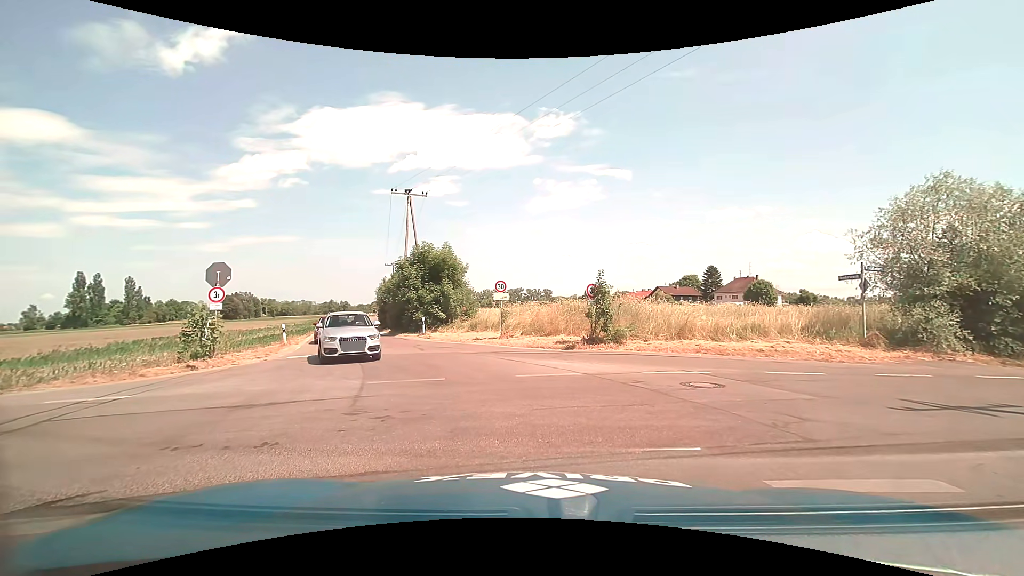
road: unclassified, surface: asphalt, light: Day
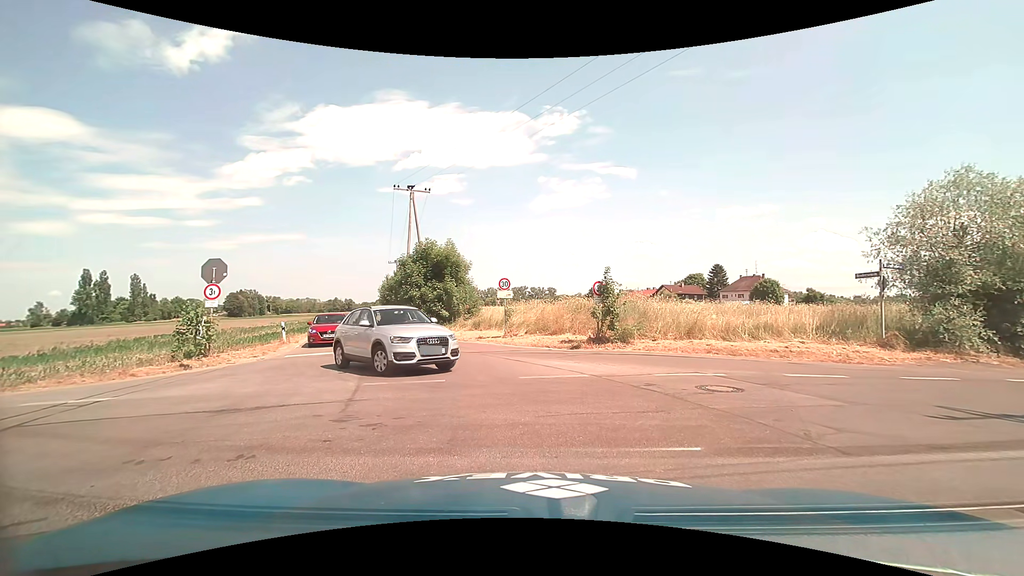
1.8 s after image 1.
(0.0, +0.6) m; 0°
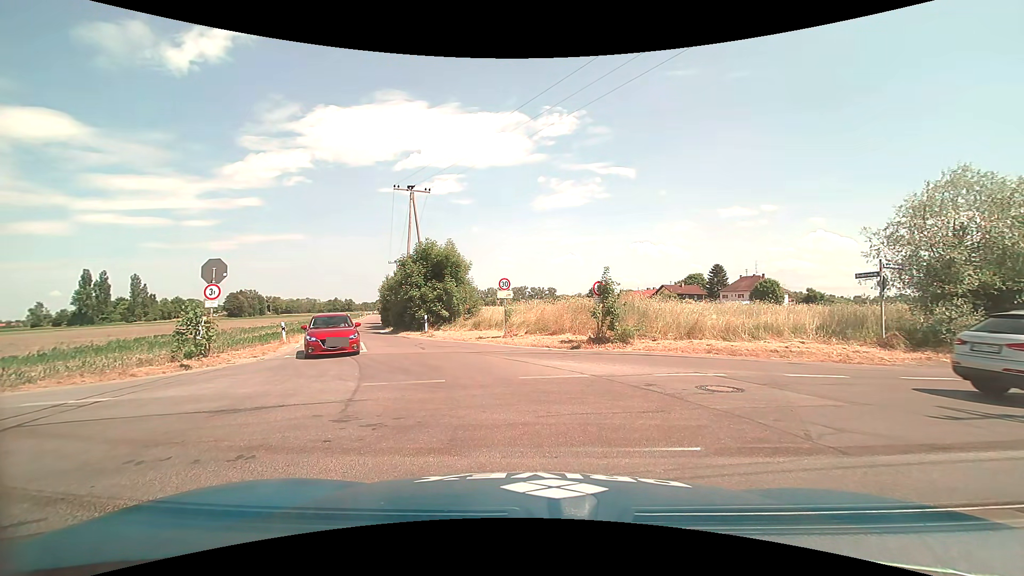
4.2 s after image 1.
(0.0, +0.1) m; 0°
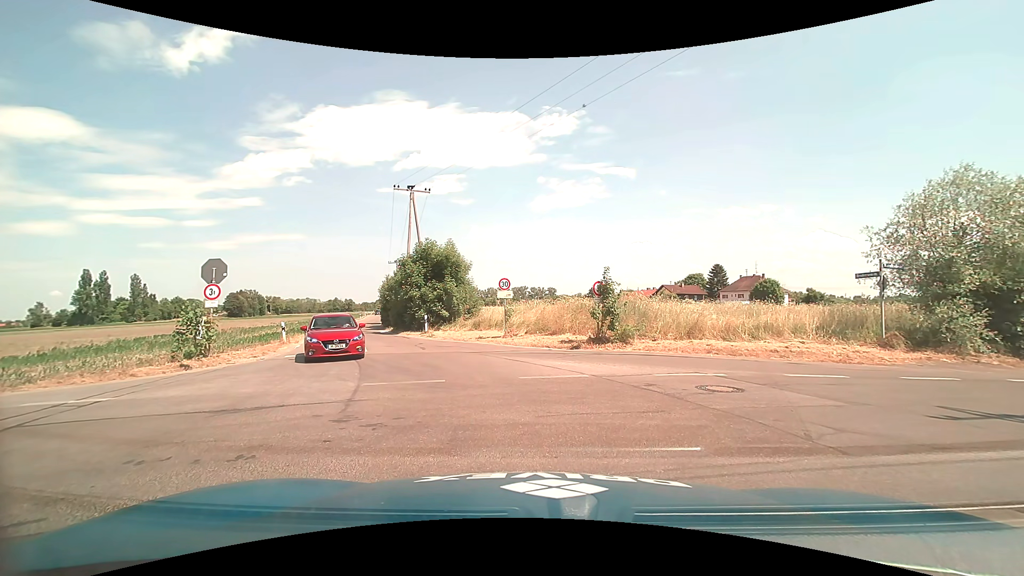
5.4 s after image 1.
(0.0, 0.0) m; 0°
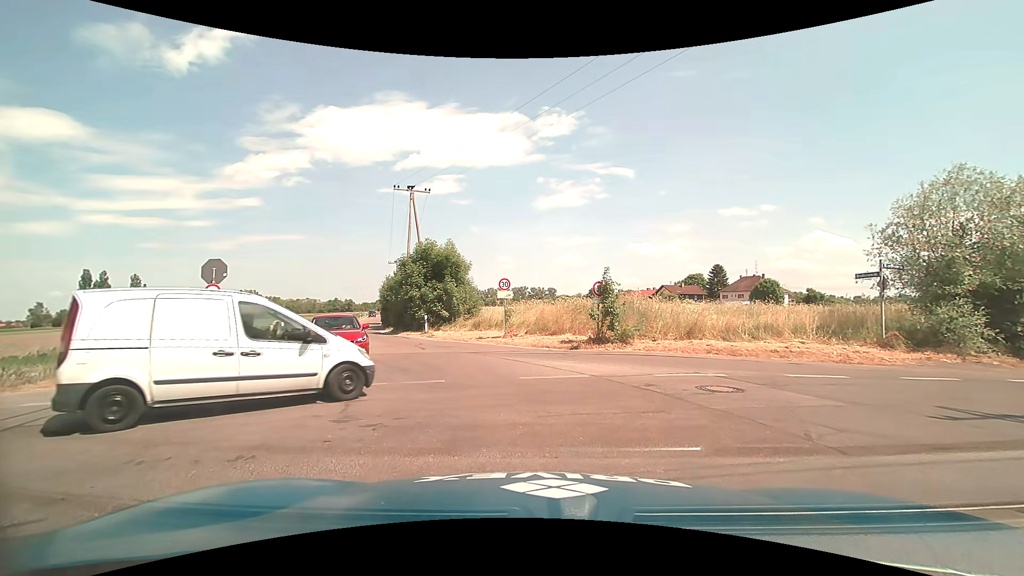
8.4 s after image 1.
(0.0, 0.0) m; 0°
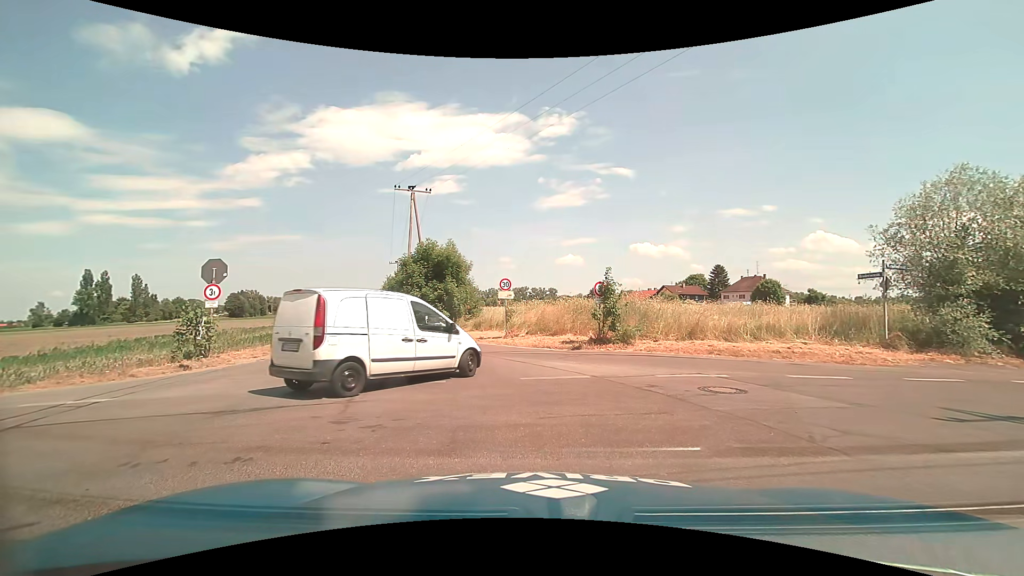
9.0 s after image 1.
(0.0, 0.0) m; 0°
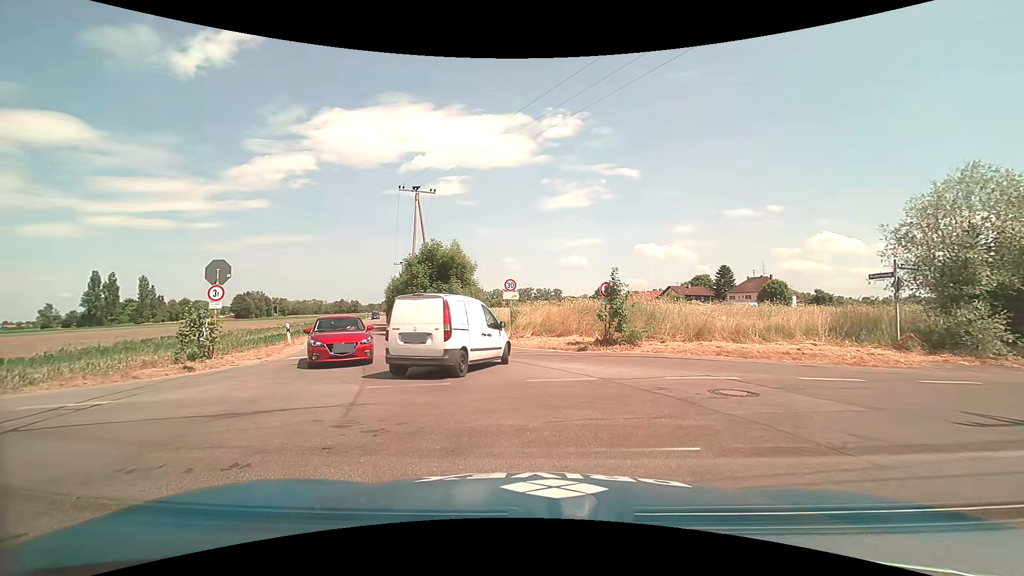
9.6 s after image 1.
(0.0, +0.2) m; 0°
